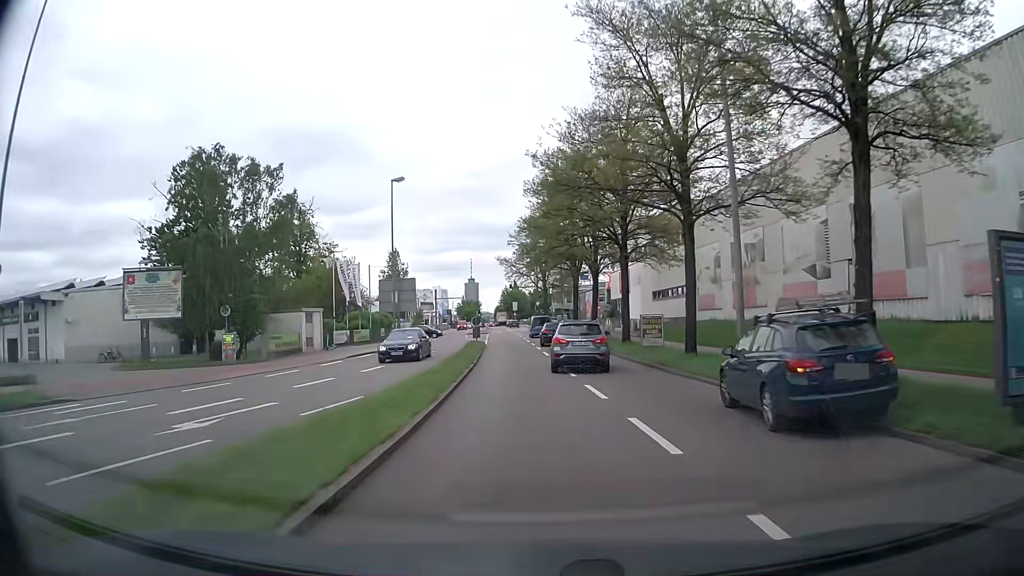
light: Day
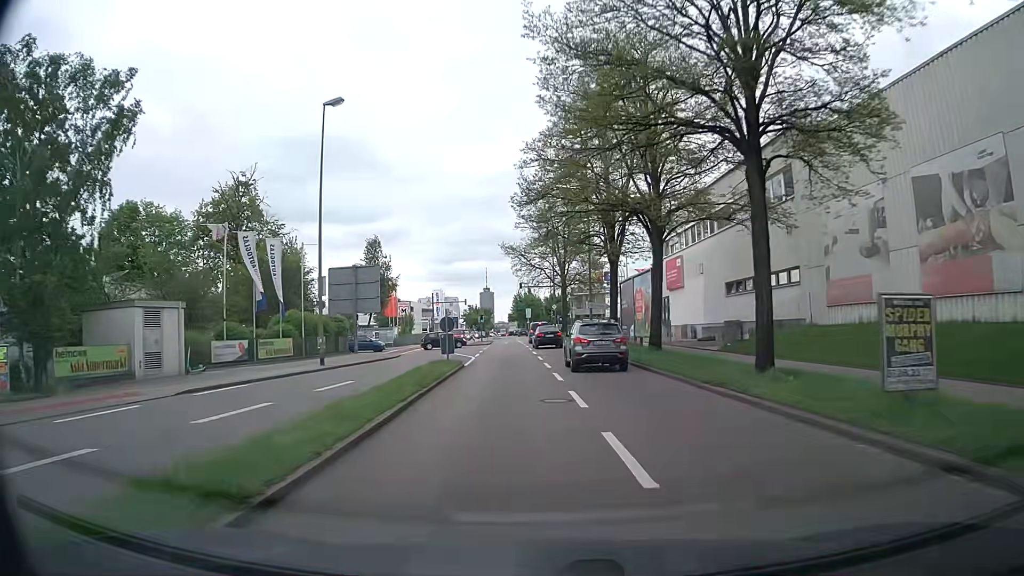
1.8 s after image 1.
(-0.3, +19.7) m; -2°
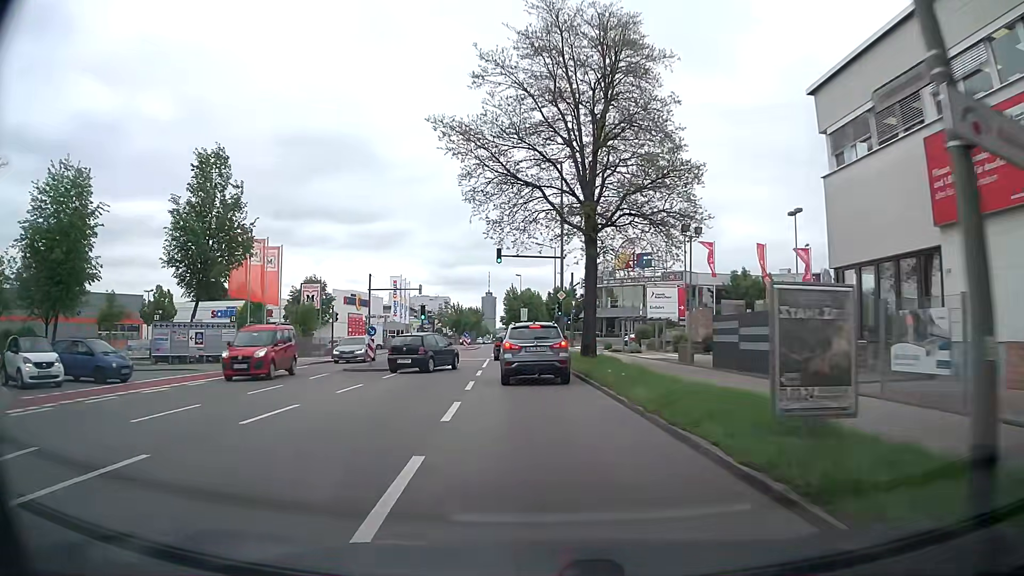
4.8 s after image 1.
(+0.6, +37.7) m; 0°
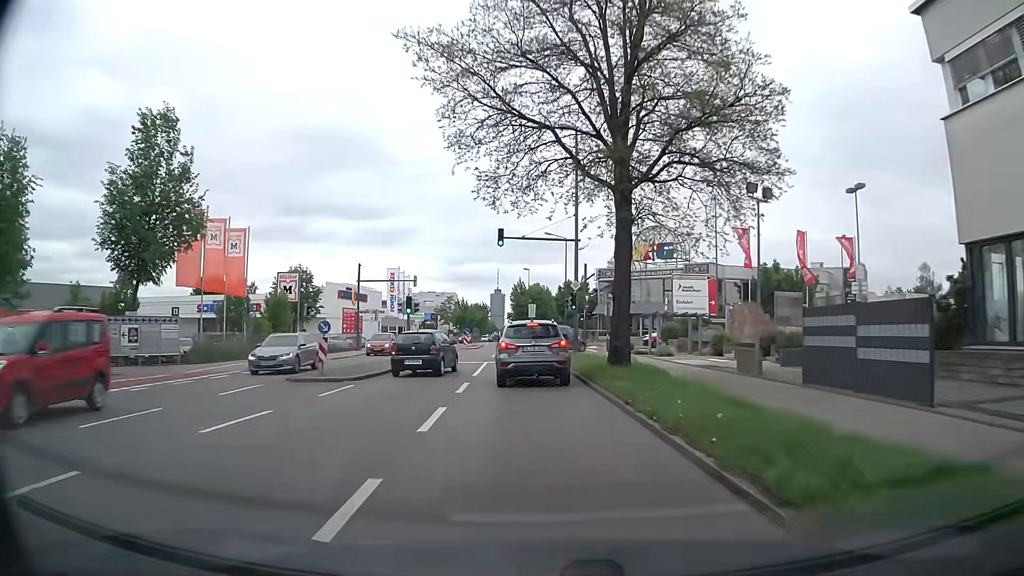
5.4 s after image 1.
(0.0, +7.1) m; -1°
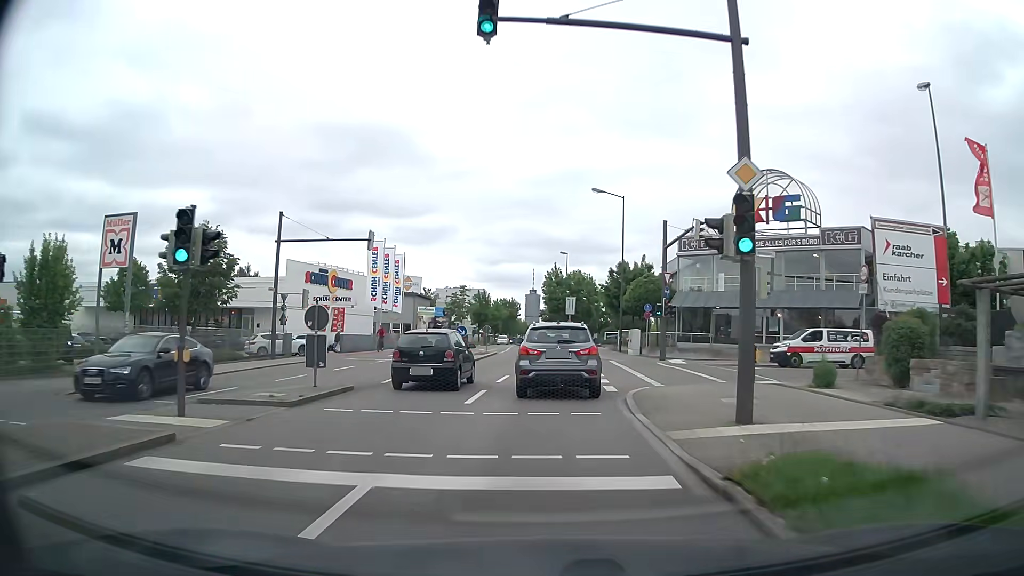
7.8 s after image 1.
(-0.6, +25.2) m; -3°
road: secondary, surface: asphalt
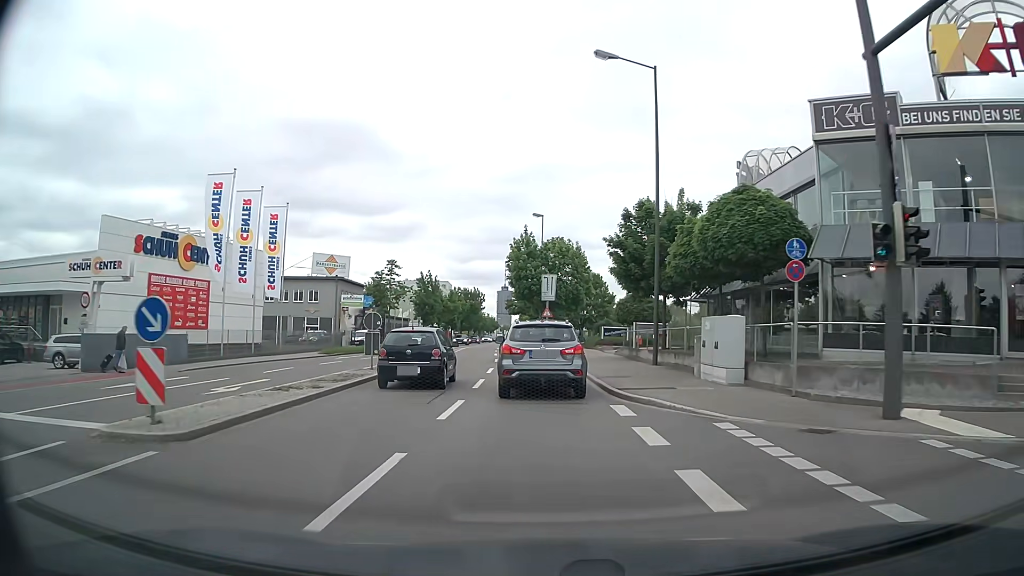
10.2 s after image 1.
(+0.5, +26.9) m; +2°
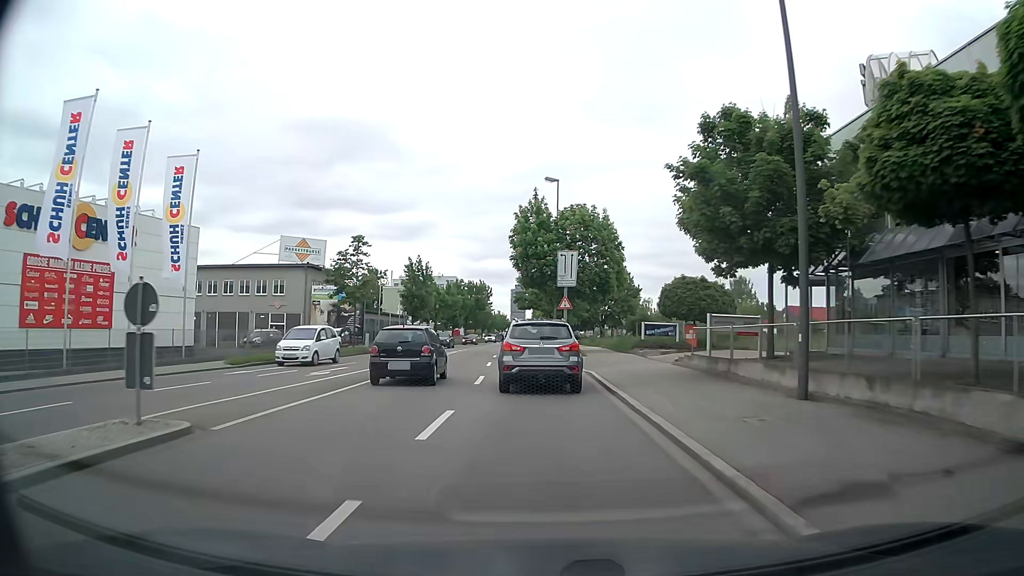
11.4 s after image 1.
(-0.1, +14.2) m; -1°
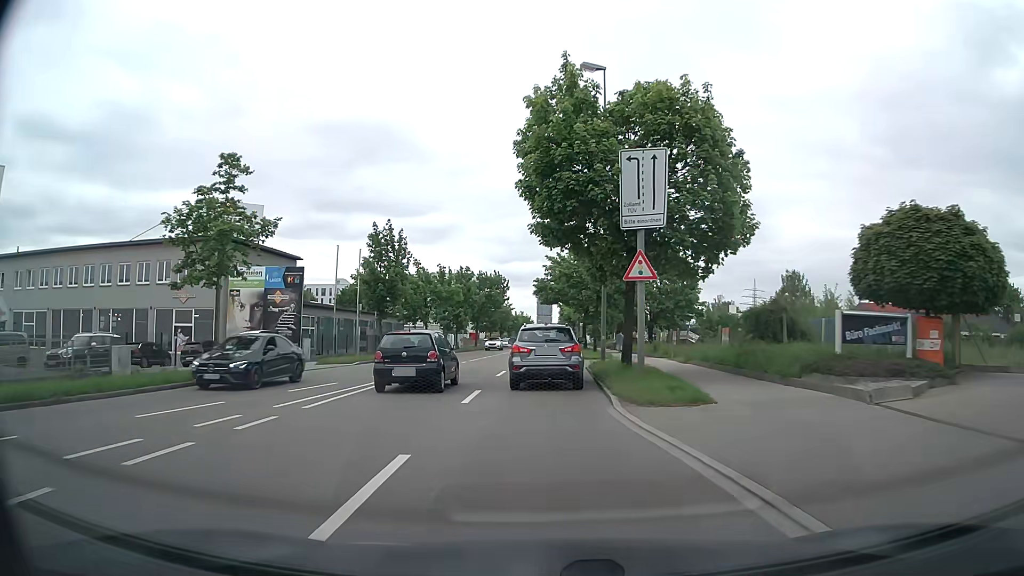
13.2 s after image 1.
(-0.5, +21.9) m; -2°
(0, +10) (0, +20) (0, +30) (0, +40) (+1, +50) (+1, +60) (+1, +70) (+1, +80) (+2, +90) (+2, +100) m
